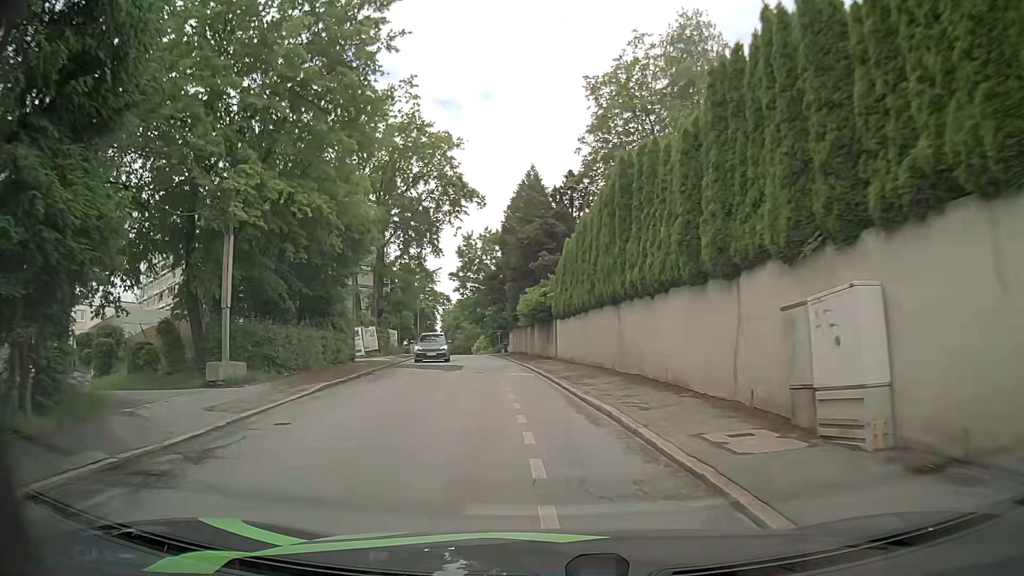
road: residential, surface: asphalt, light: Day
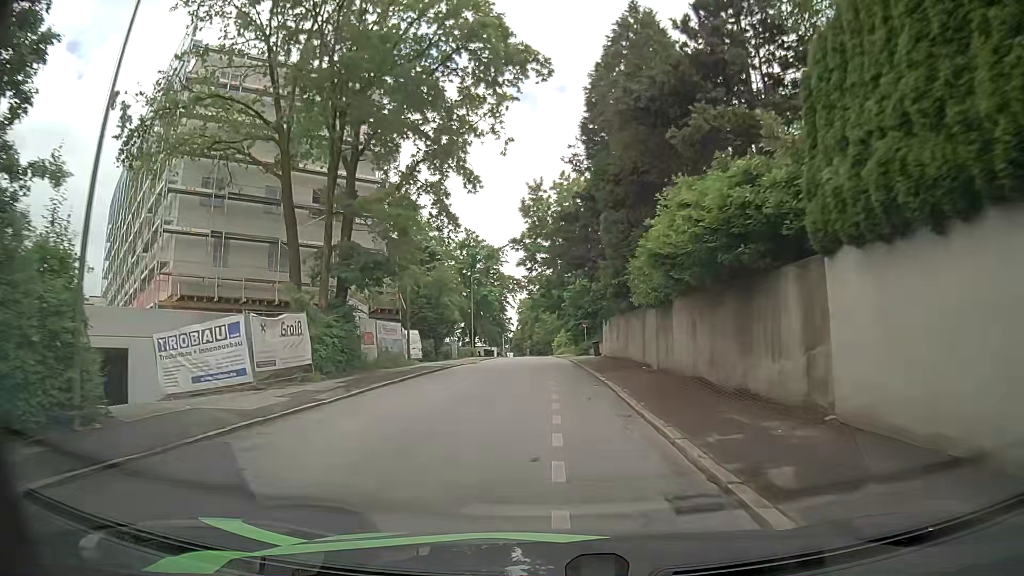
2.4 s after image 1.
(-1.6, +26.2) m; -7°
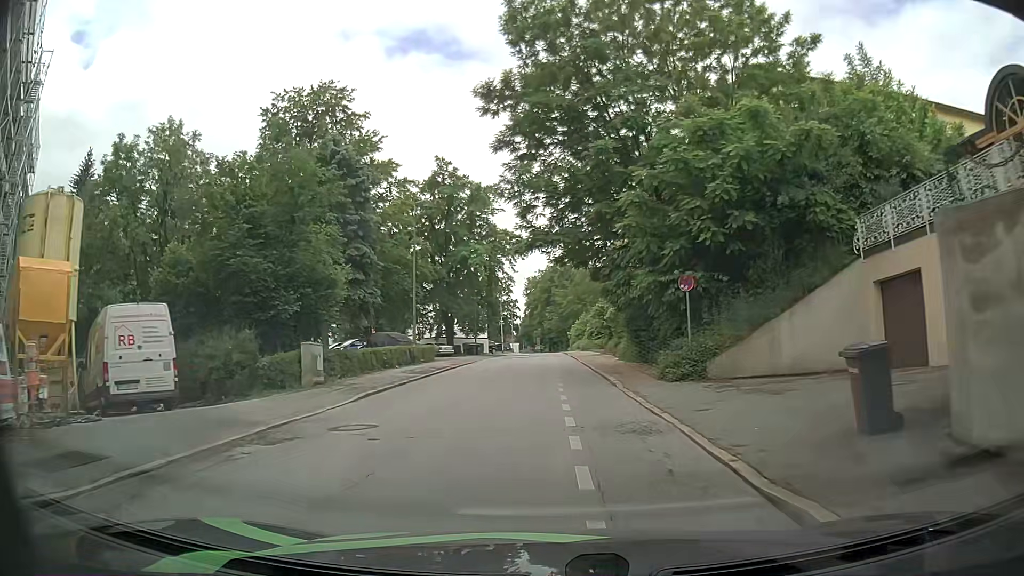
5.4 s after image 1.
(-0.4, +34.4) m; -1°
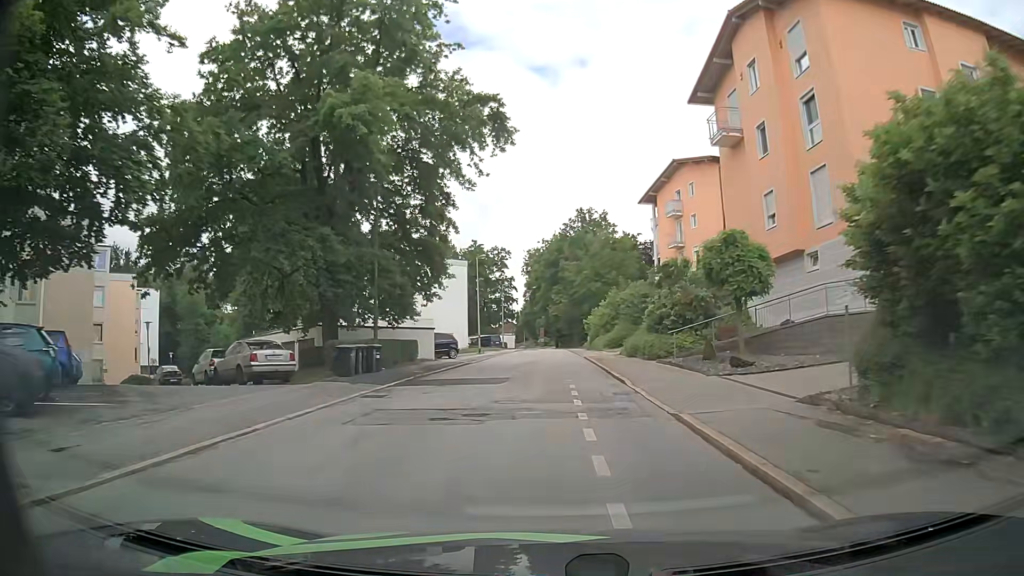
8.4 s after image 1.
(0.0, +37.7) m; 0°
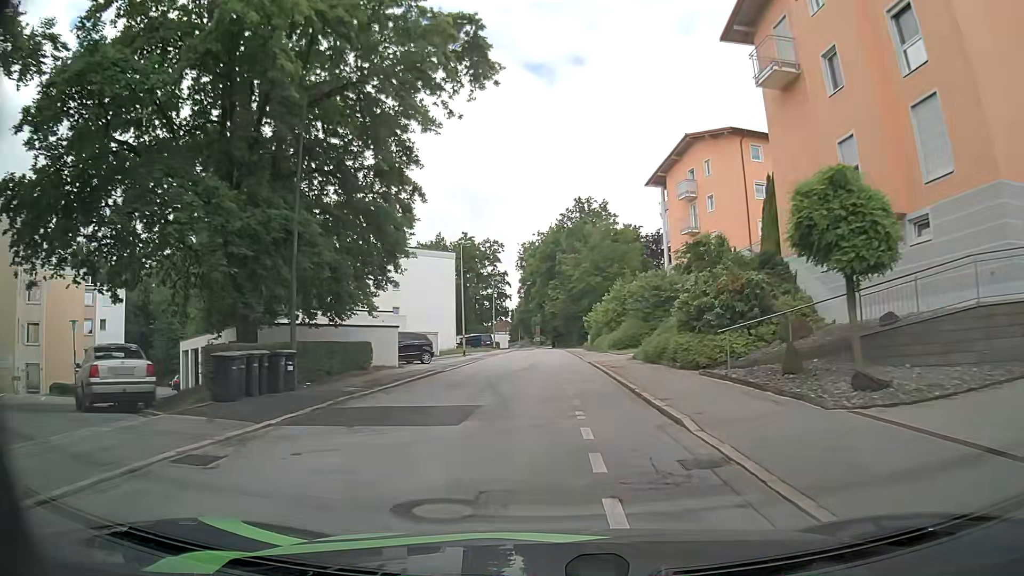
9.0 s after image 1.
(+0.1, +7.8) m; +1°
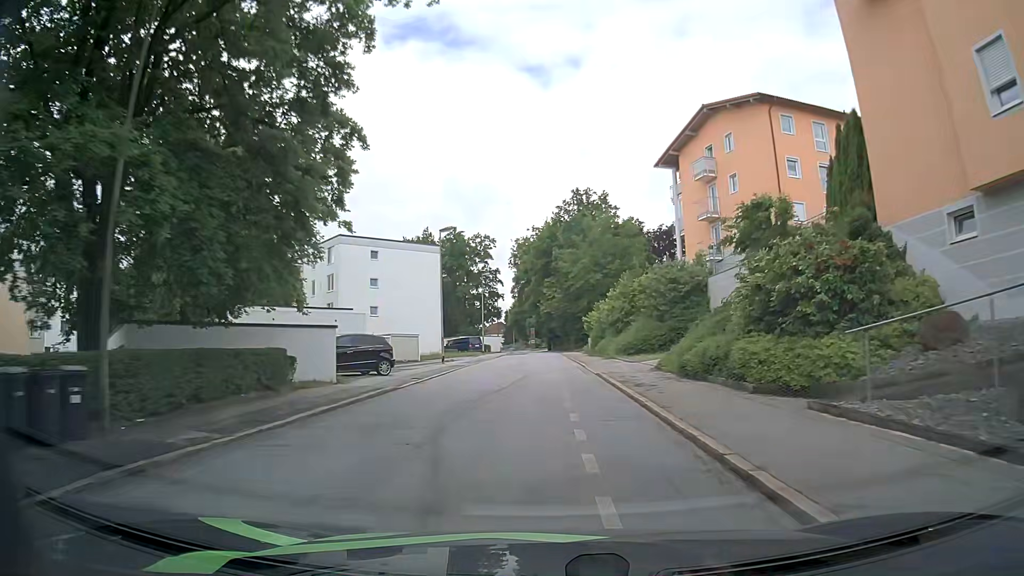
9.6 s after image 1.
(0.0, +7.8) m; +1°
